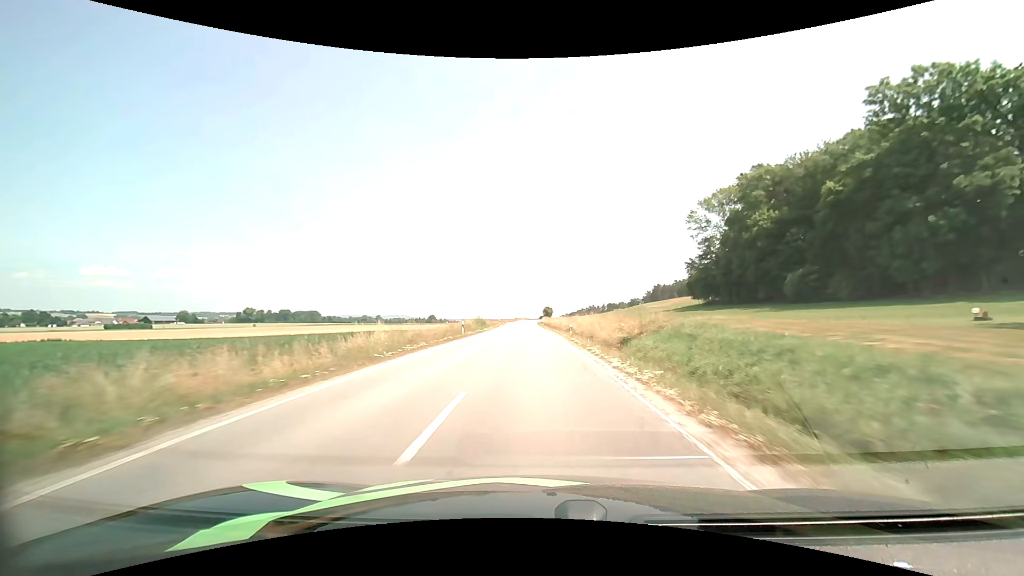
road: secondary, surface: asphalt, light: Day
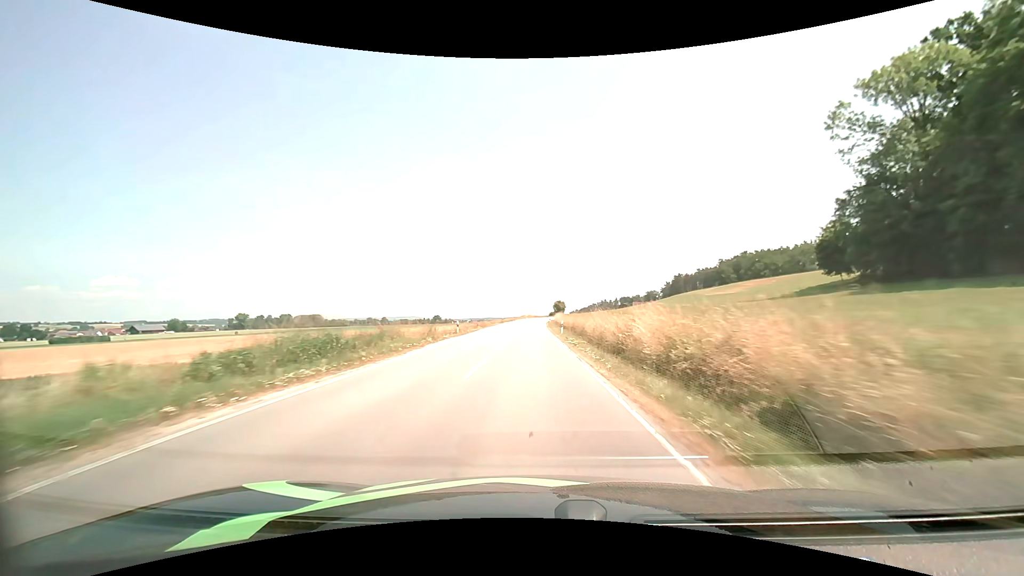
(-0.1, +51.2) m; -1°
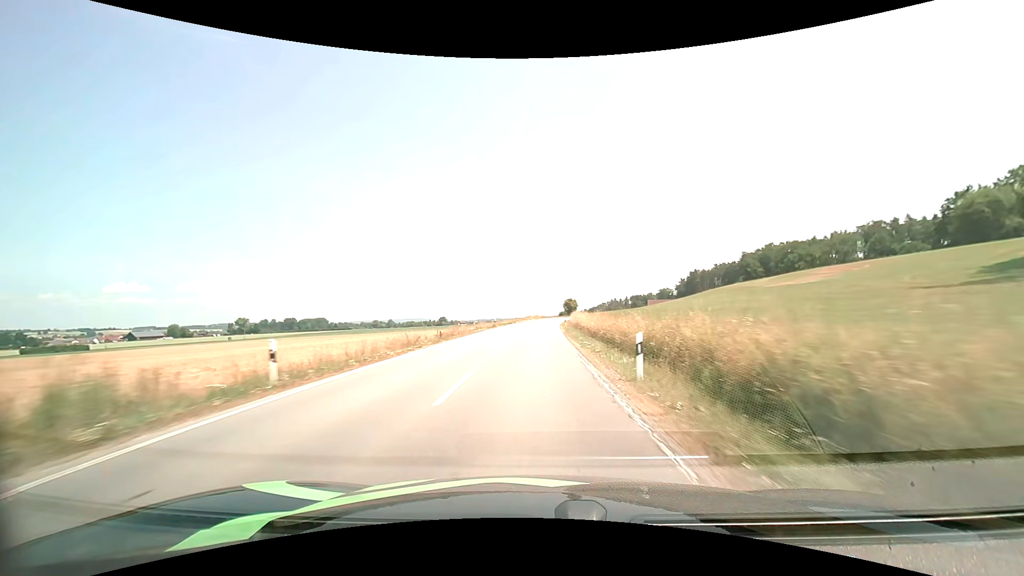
(-0.2, +26.2) m; -1°
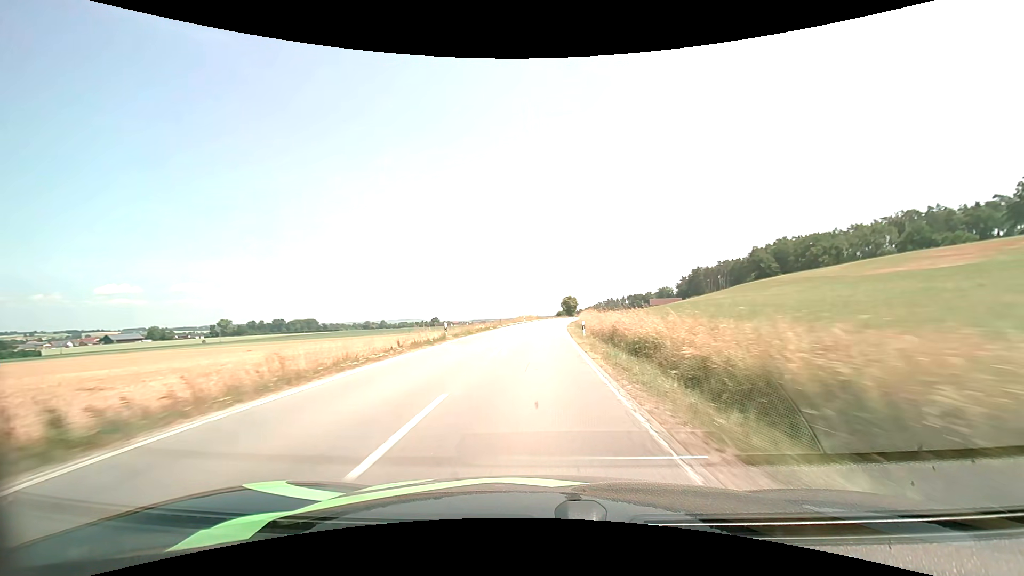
(0.0, +26.2) m; 0°
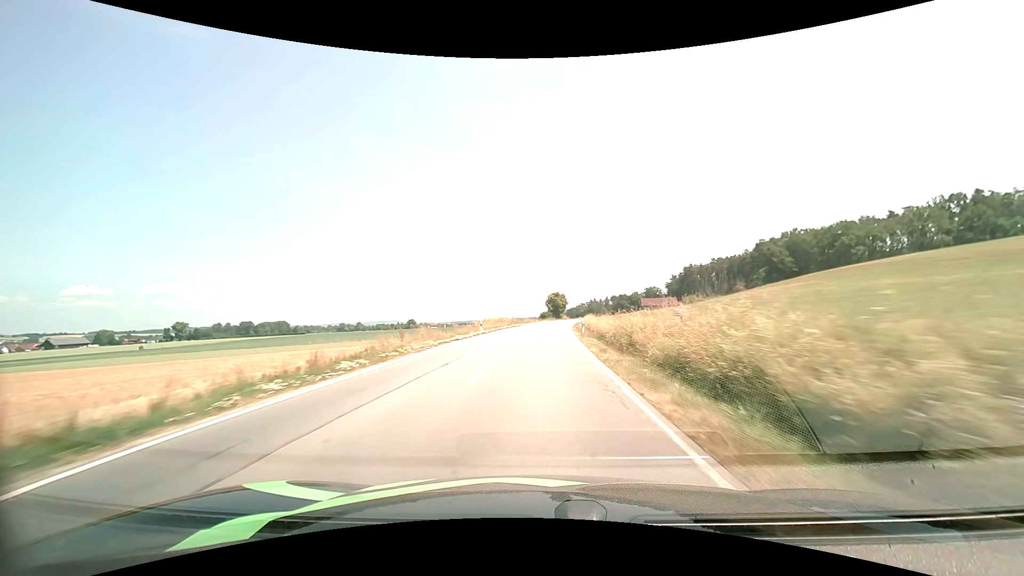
(+0.6, +39.7) m; +2°
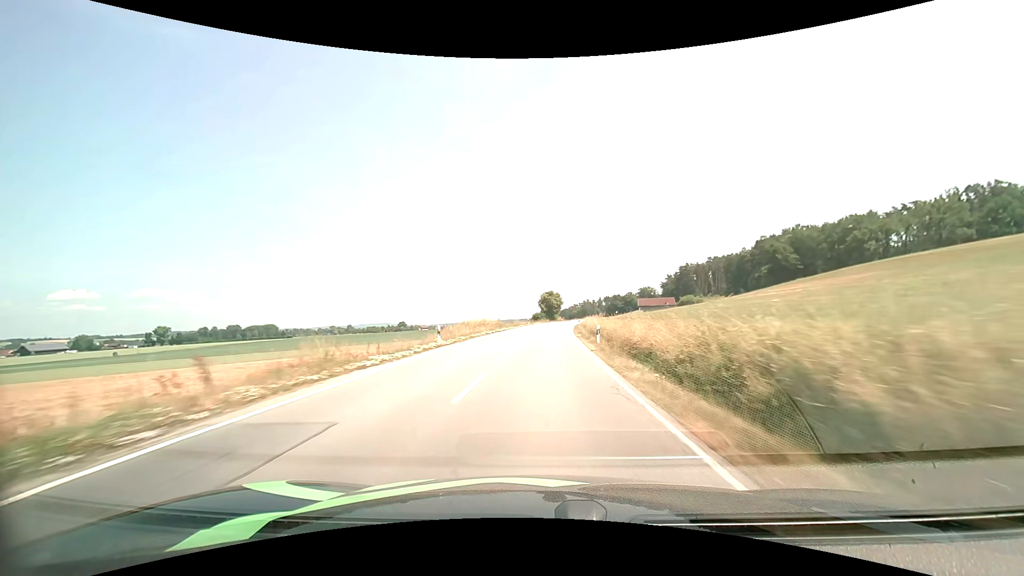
(+0.1, +13.4) m; +1°
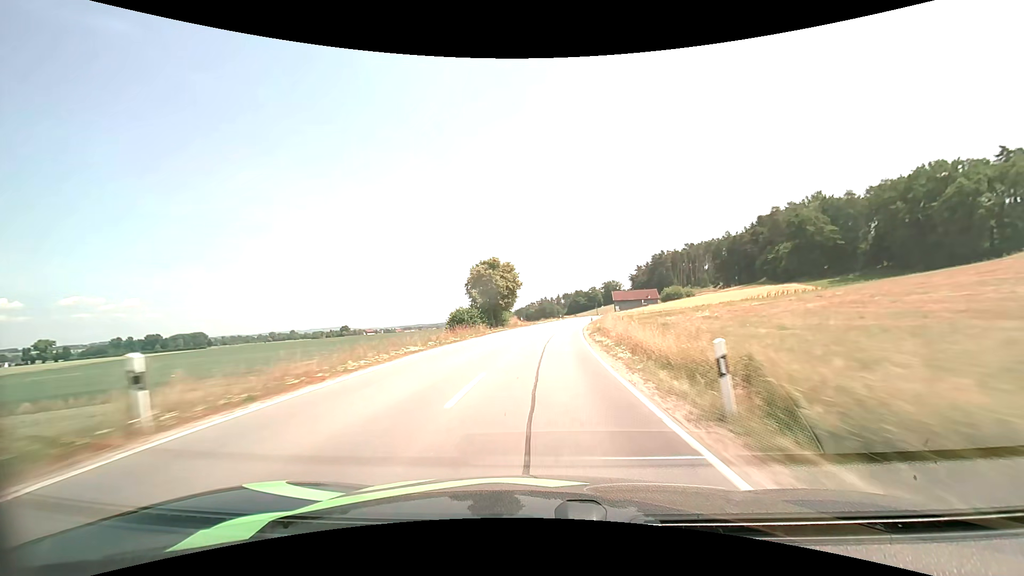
(+3.0, +68.3) m; +5°
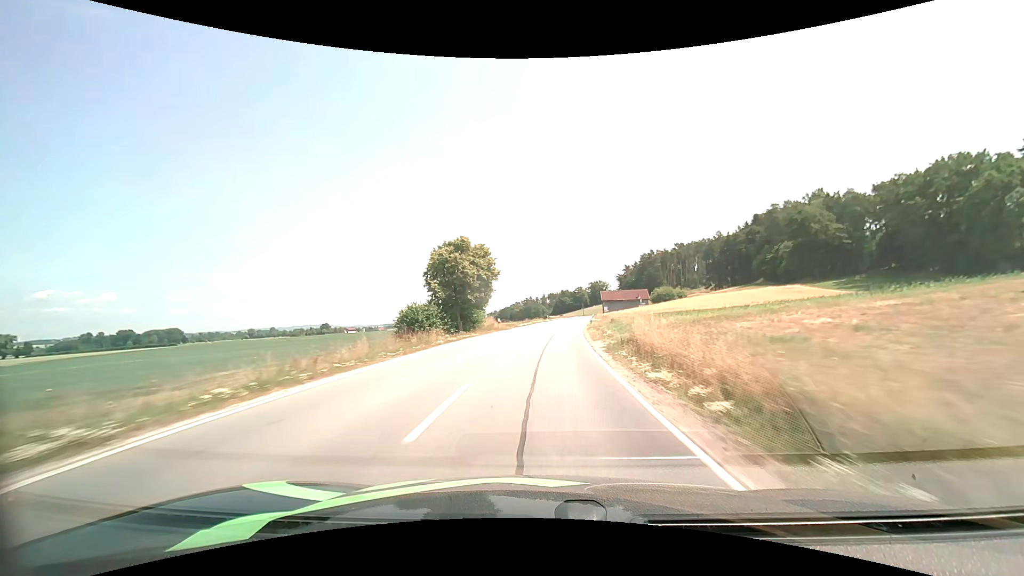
(+0.2, +13.5) m; +2°
(0, +10) (0, +20) (+1, +30) (+2, +40) (+3, +50) (+4, +60) (+5, +70) (+6, +80) (+7, +90) (+8, +100) m
